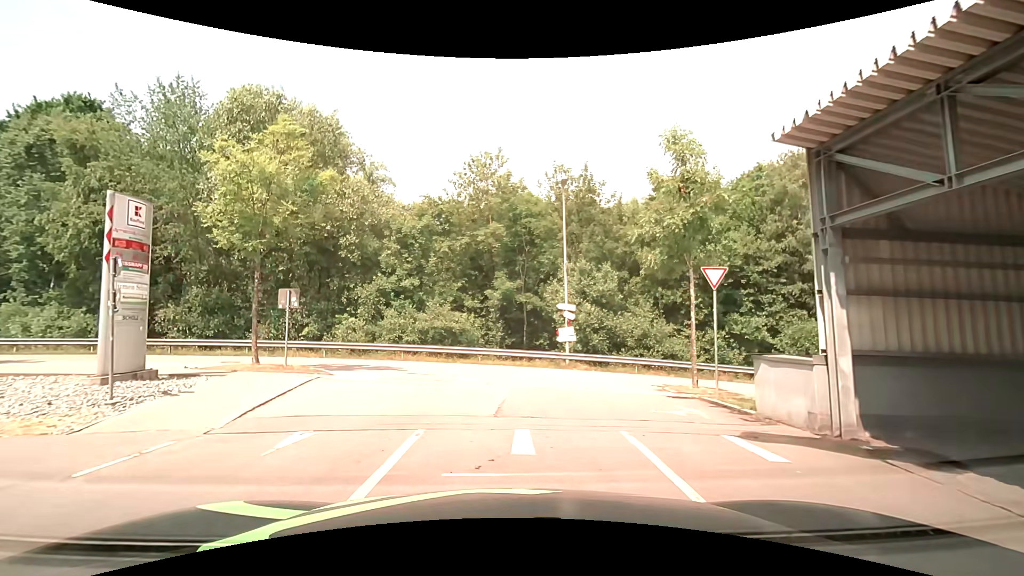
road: service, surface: asphalt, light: Day
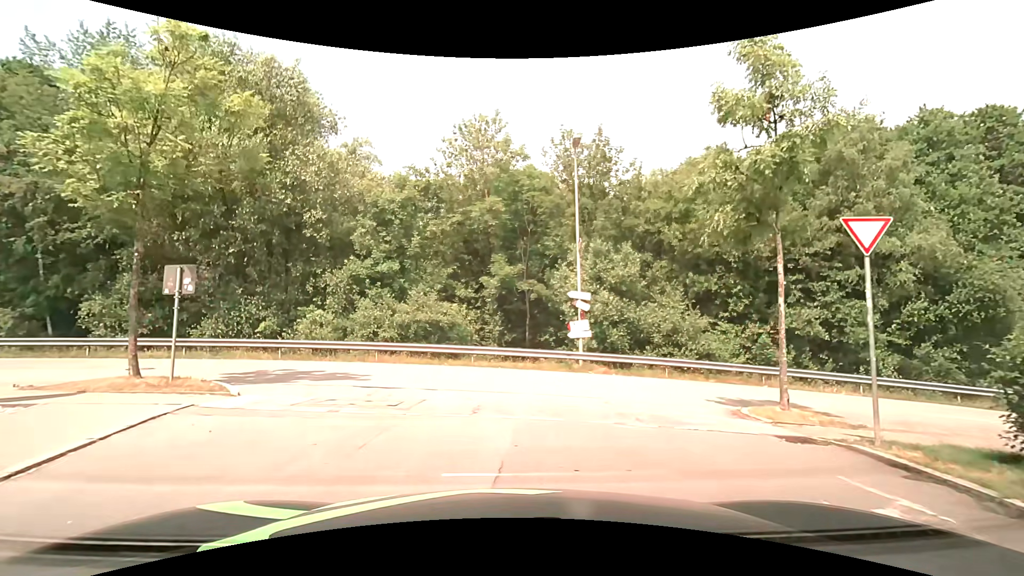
(0.0, +5.0) m; 0°
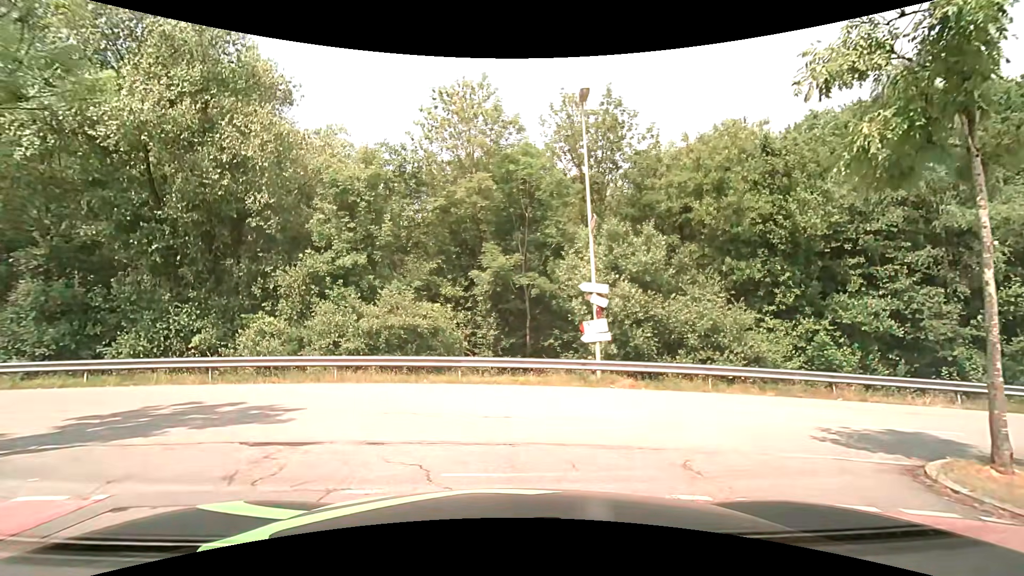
(0.0, +4.6) m; +2°
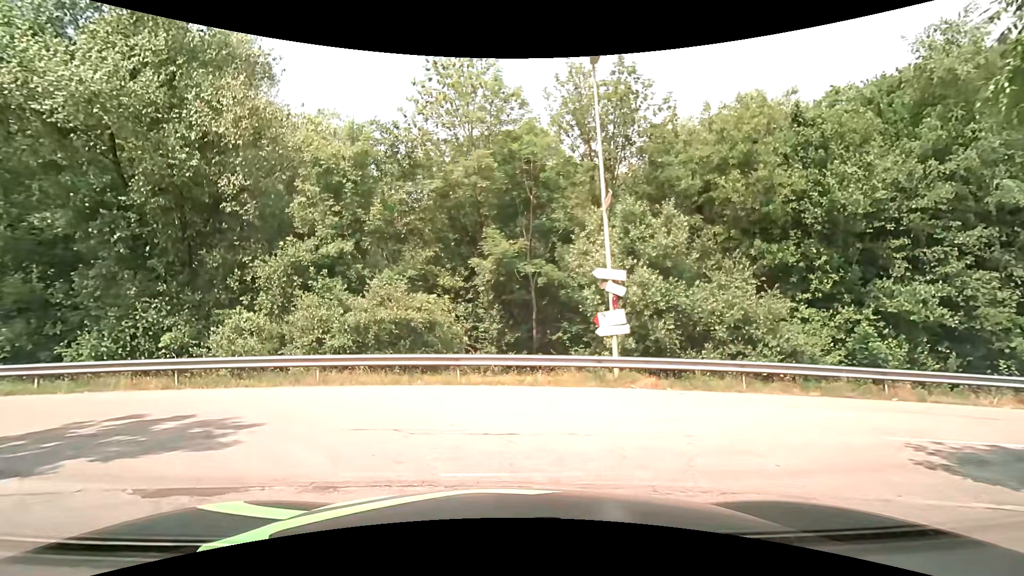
(-0.1, +1.9) m; -2°
